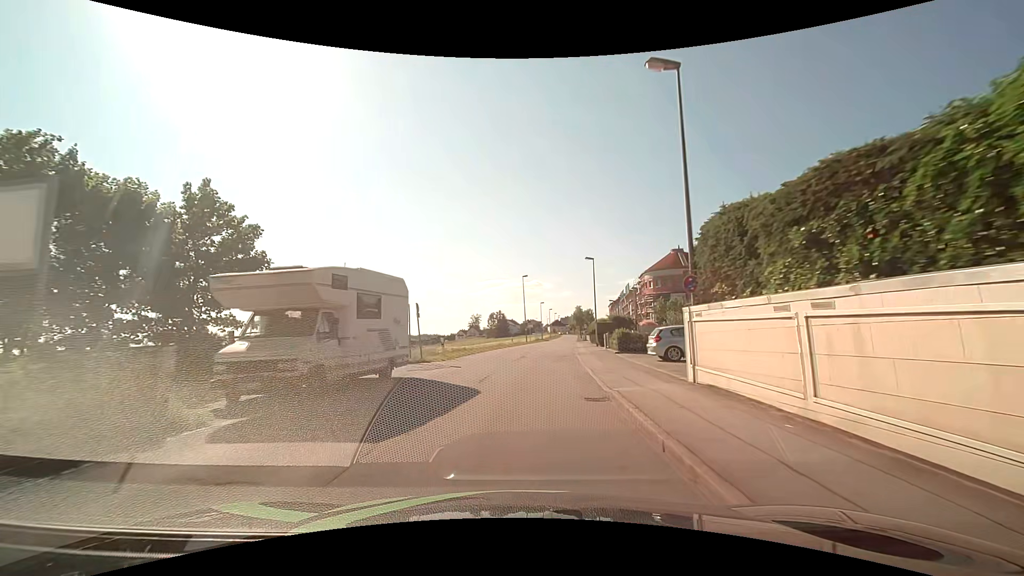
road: unclassified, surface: asphalt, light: Day
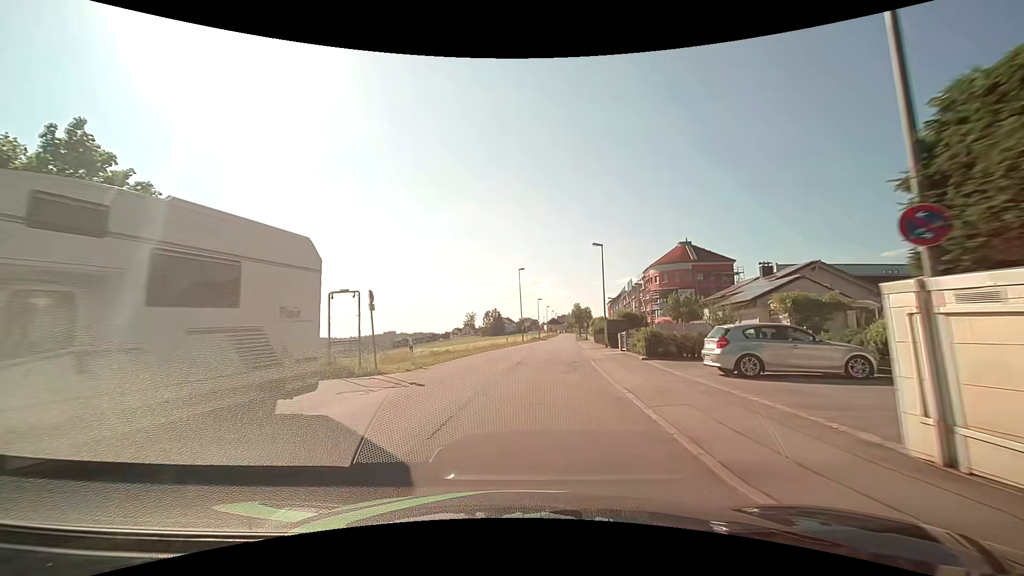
(0.0, +6.7) m; +1°
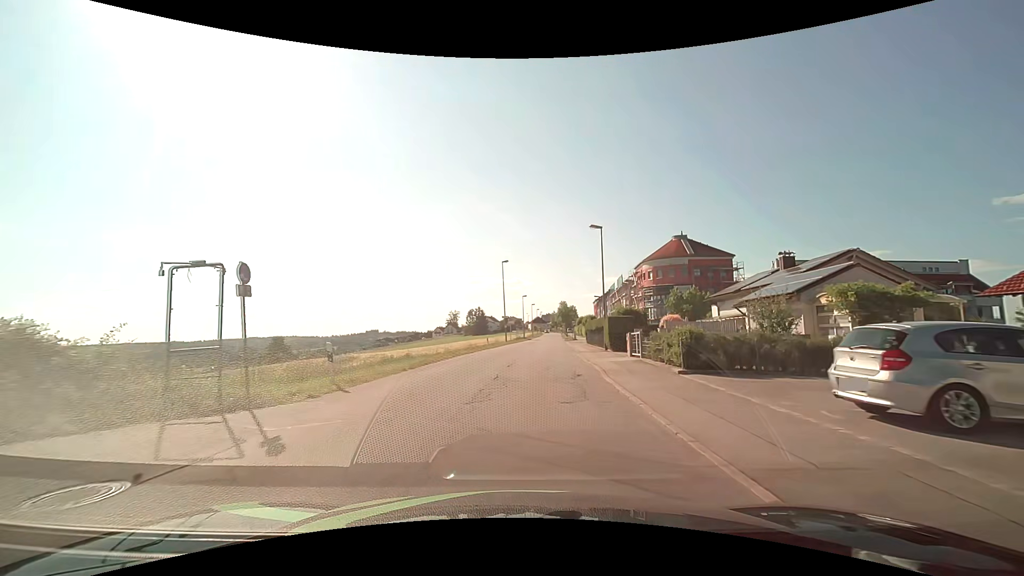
(+0.1, +6.6) m; +2°
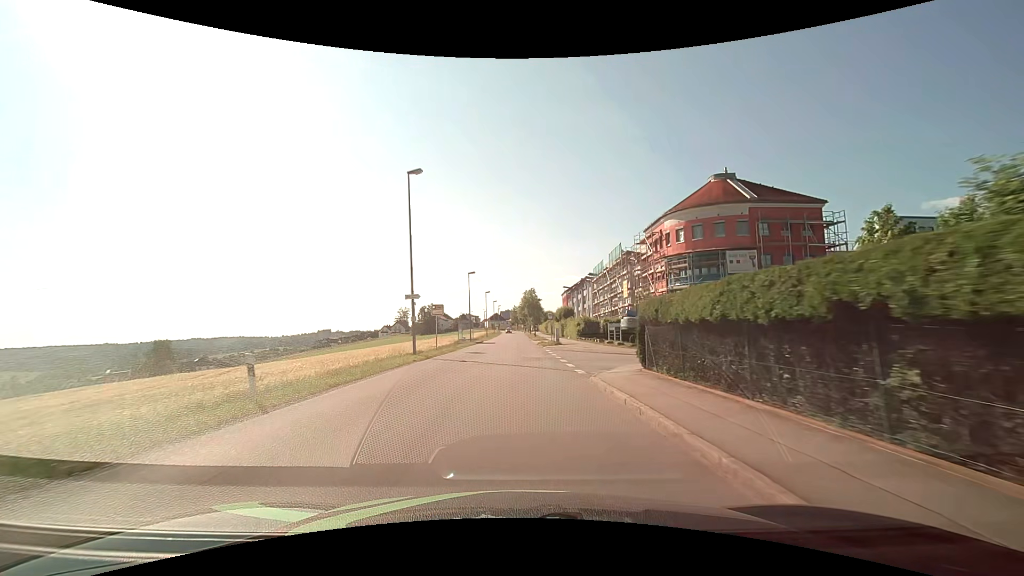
(+1.8, +34.2) m; +5°
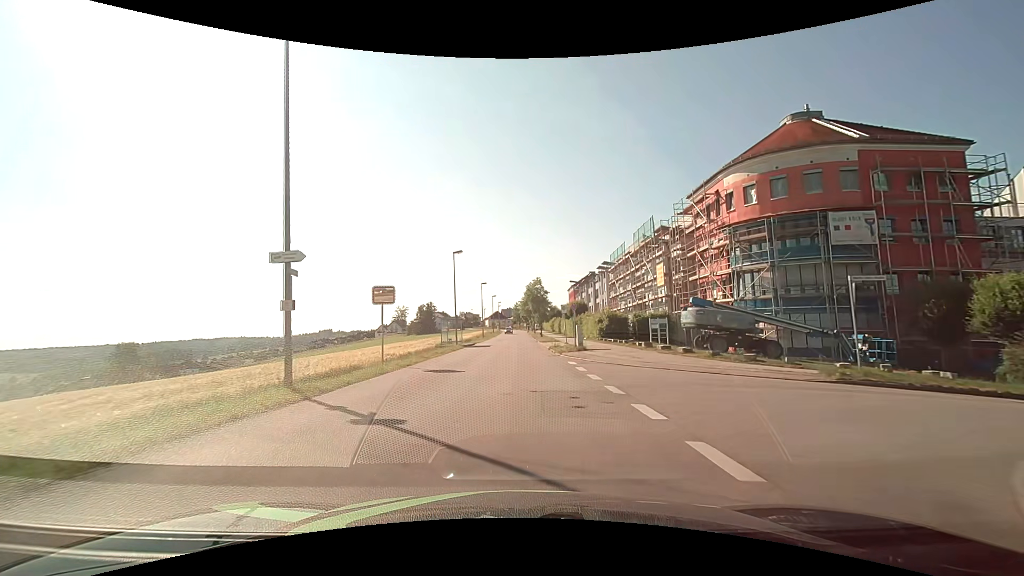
(+0.1, +14.5) m; 0°
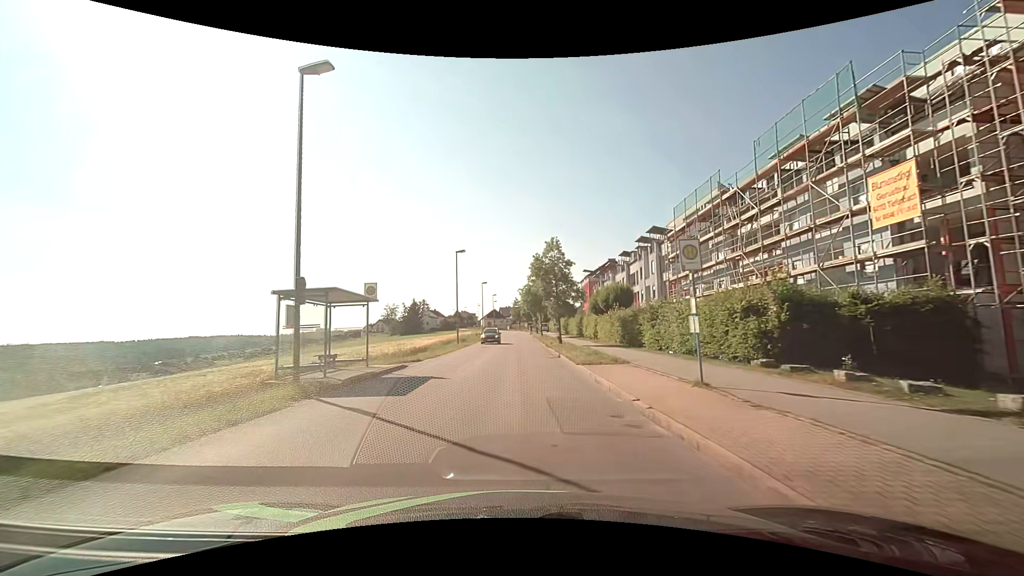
(-0.1, +29.6) m; 0°
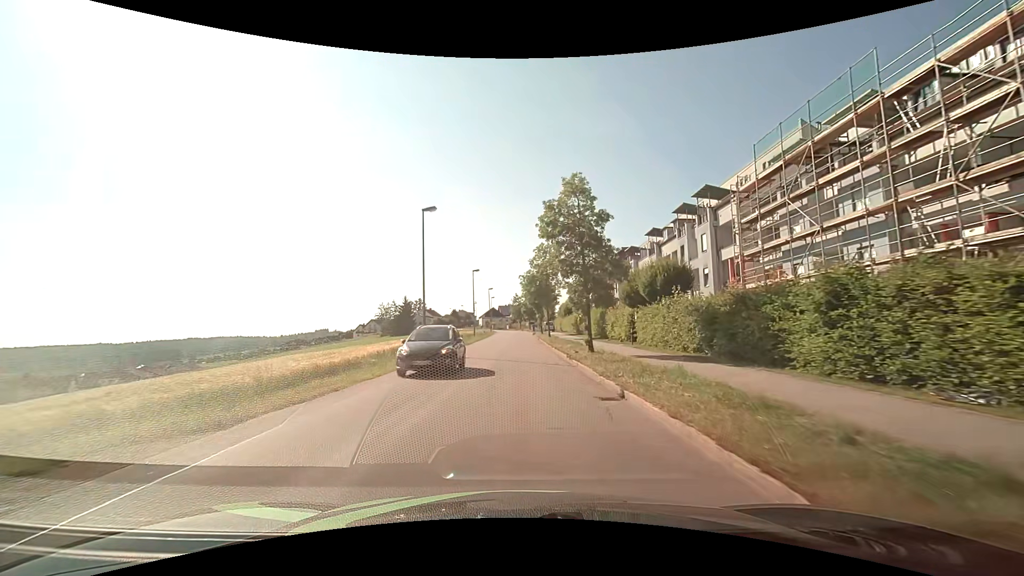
(0.0, +15.0) m; 0°
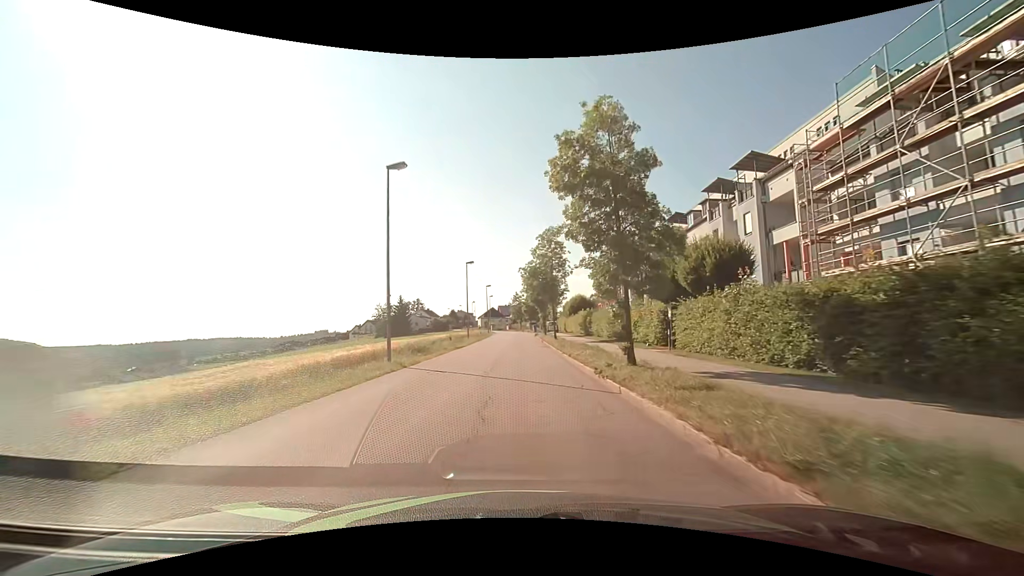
(0.0, +7.5) m; 0°
